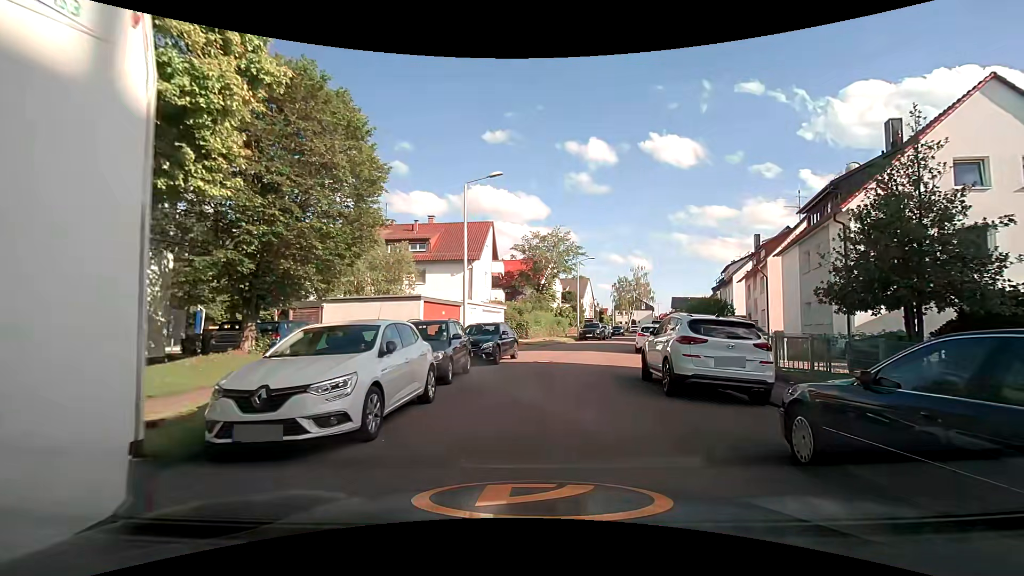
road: residential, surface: asphalt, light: Day
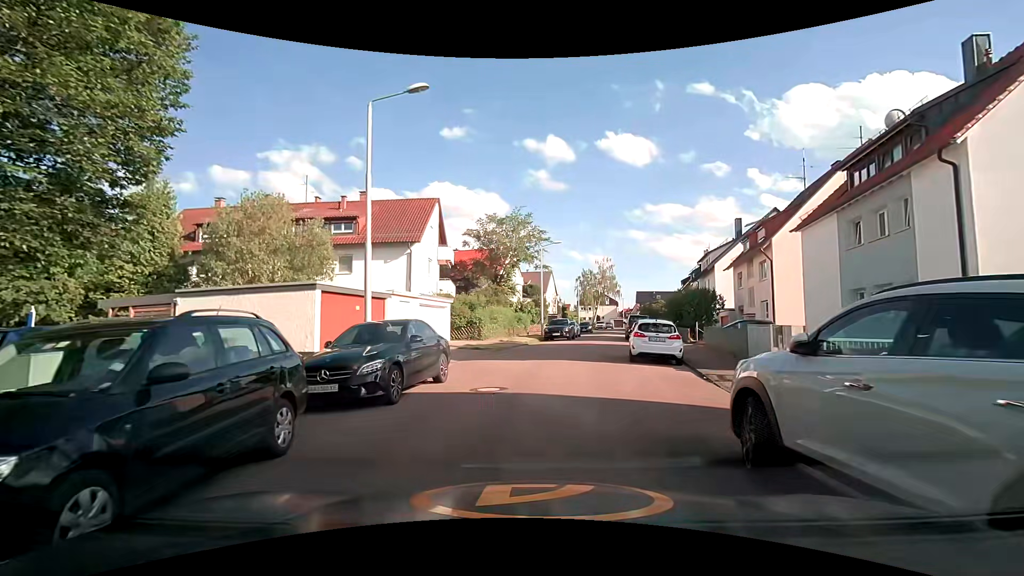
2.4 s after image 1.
(+0.2, +8.3) m; +4°
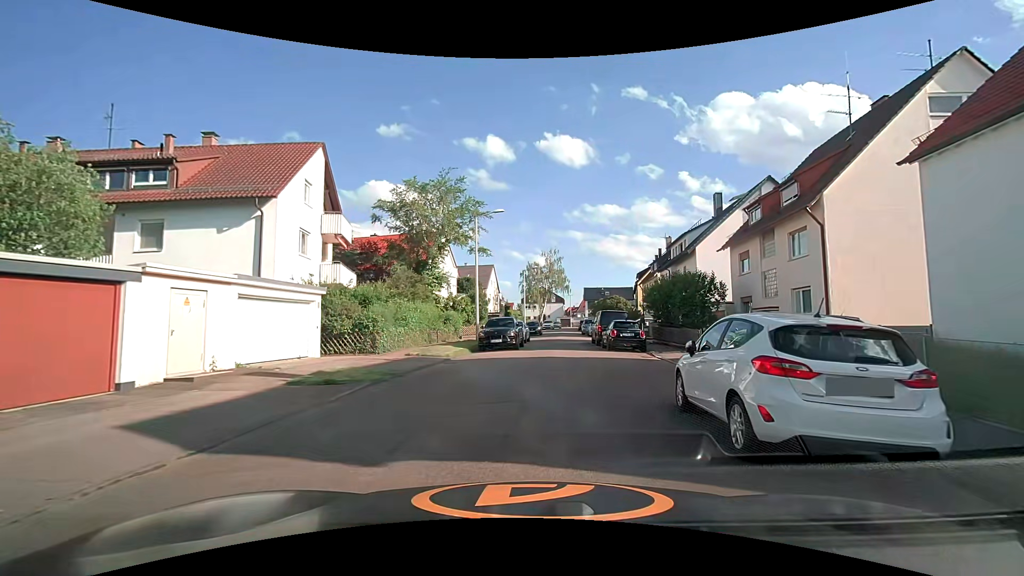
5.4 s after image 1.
(+0.4, +12.3) m; +5°
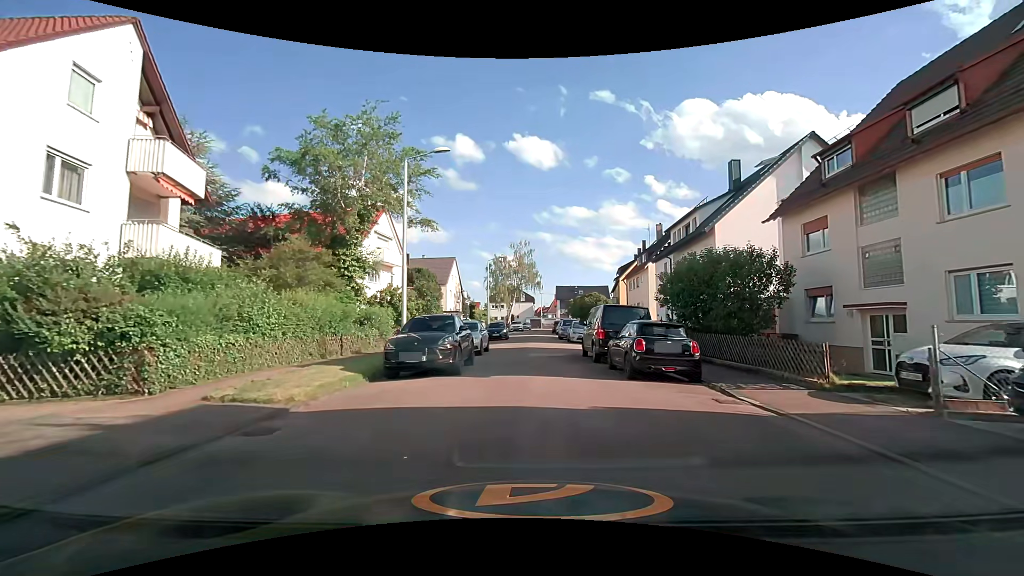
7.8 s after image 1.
(+0.5, +11.0) m; +4°
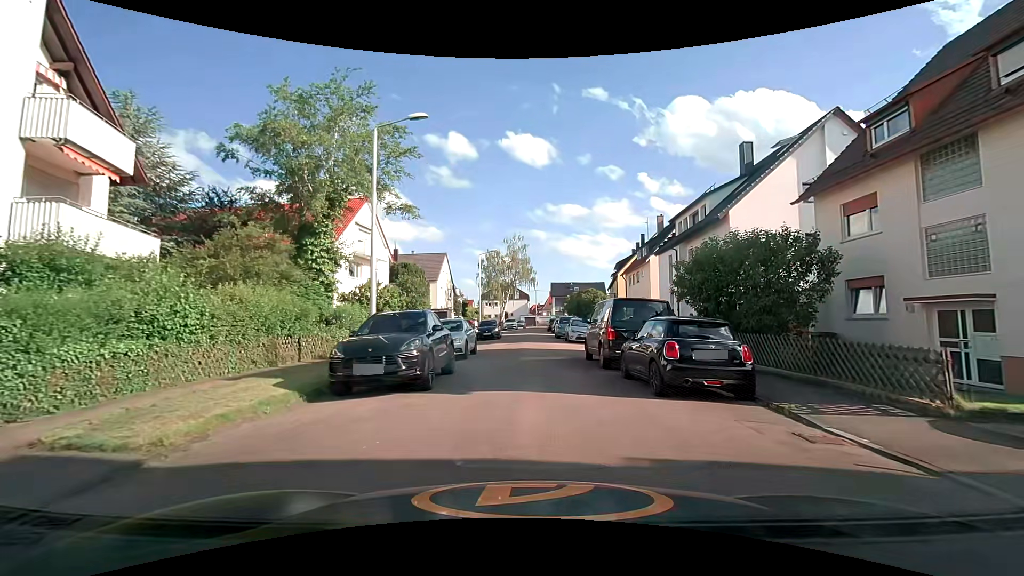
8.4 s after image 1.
(0.0, +3.1) m; +1°
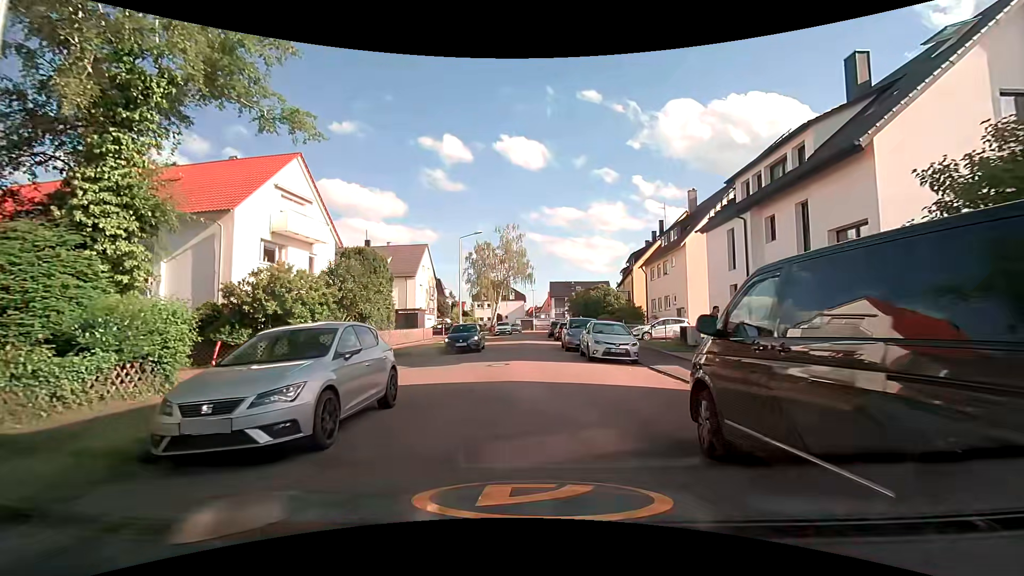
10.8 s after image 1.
(+0.1, +11.5) m; 0°
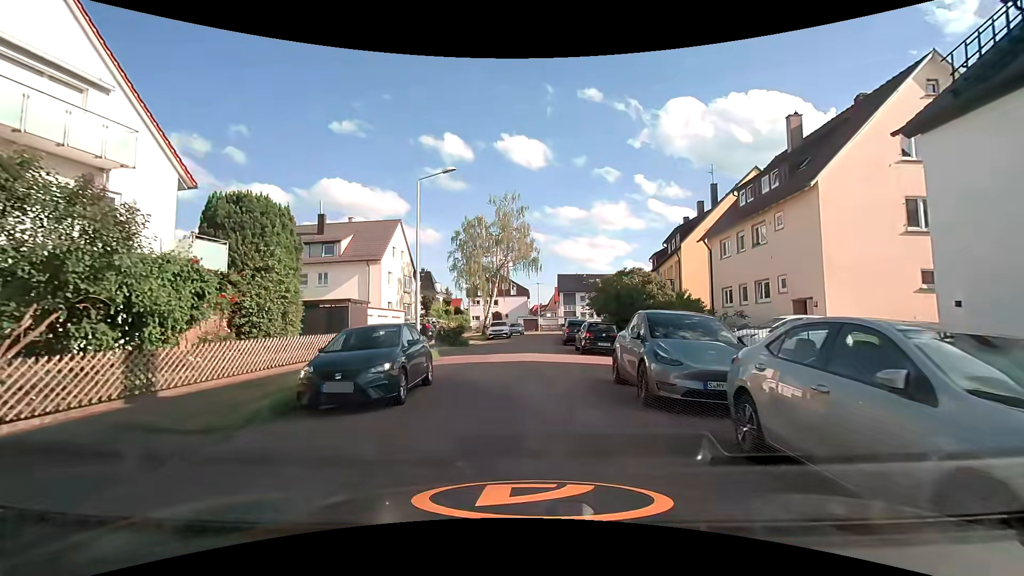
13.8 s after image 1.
(-0.1, +15.3) m; -1°
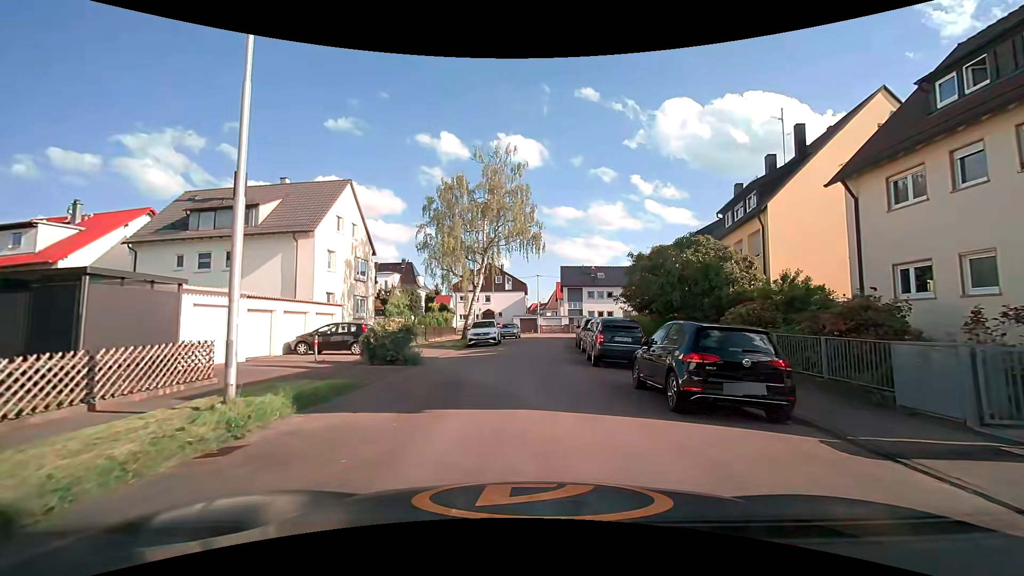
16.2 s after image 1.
(-0.1, +13.6) m; +1°
